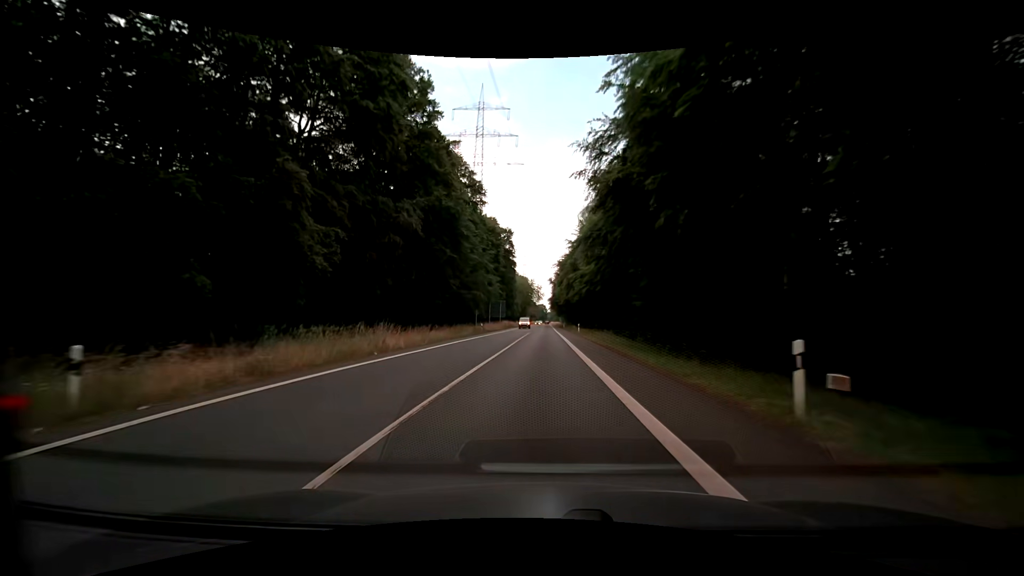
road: secondary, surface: asphalt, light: Day
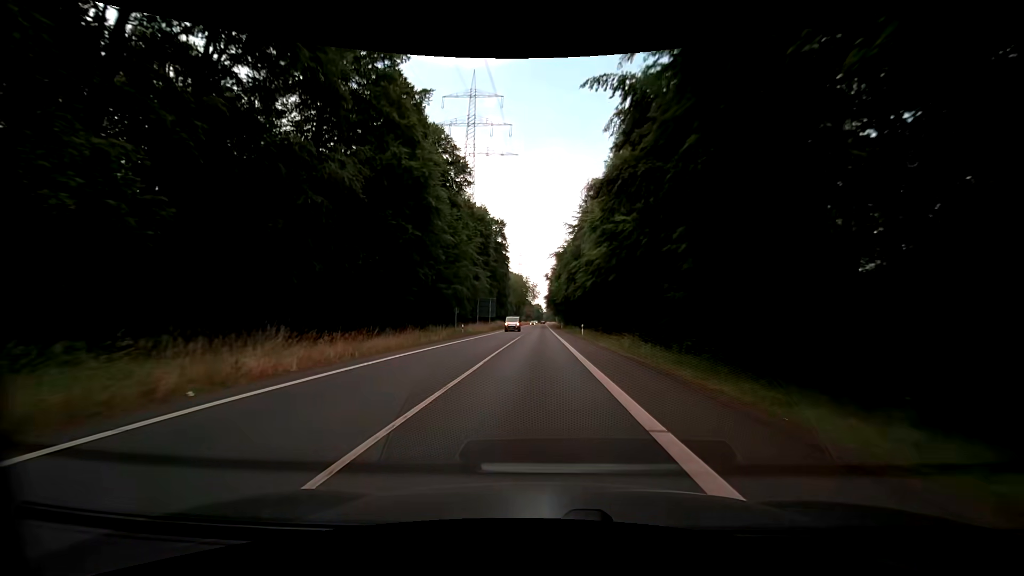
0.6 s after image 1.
(0.0, +11.4) m; 0°
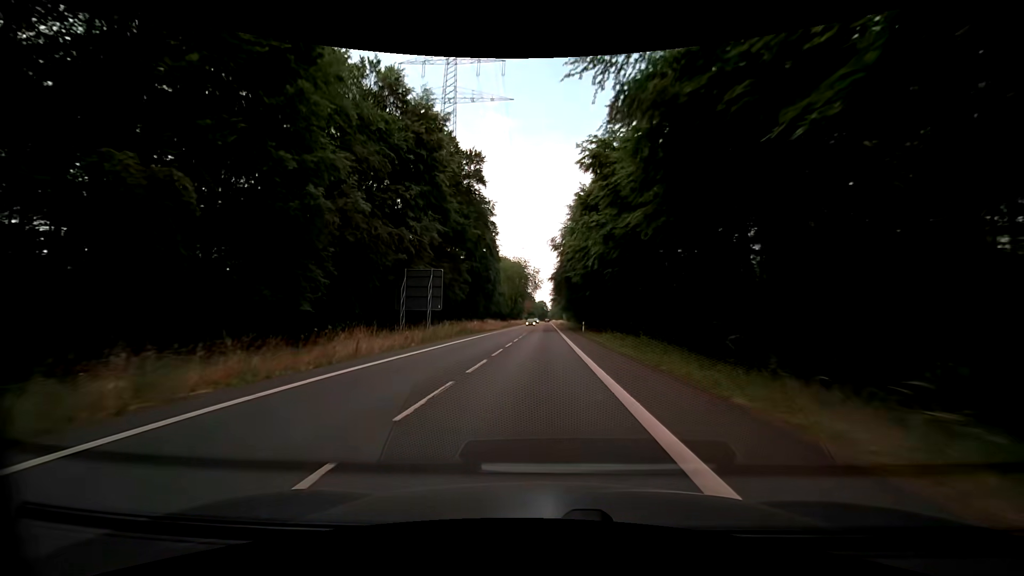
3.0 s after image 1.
(+0.6, +45.3) m; 0°
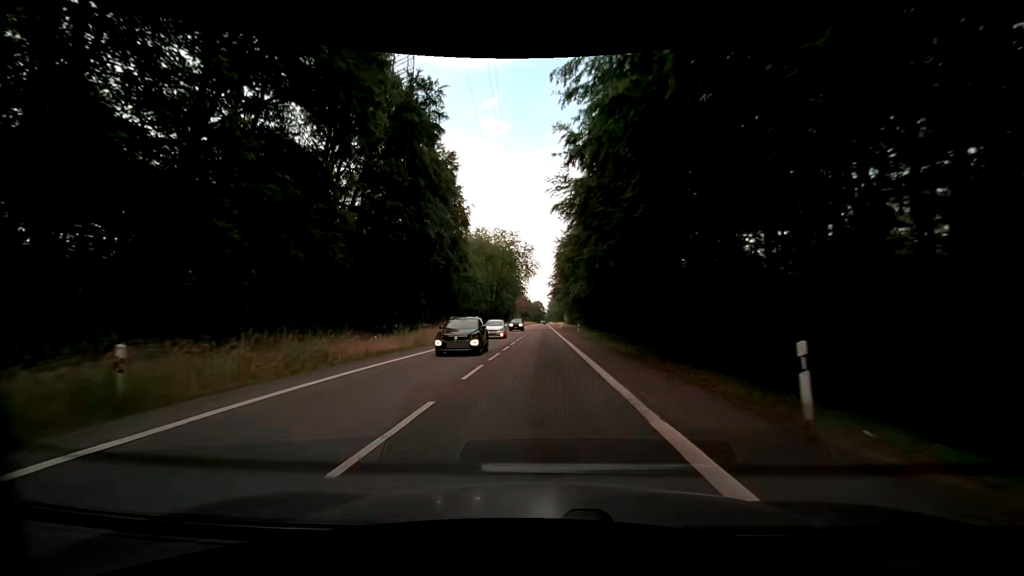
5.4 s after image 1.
(+0.4, +44.2) m; +1°
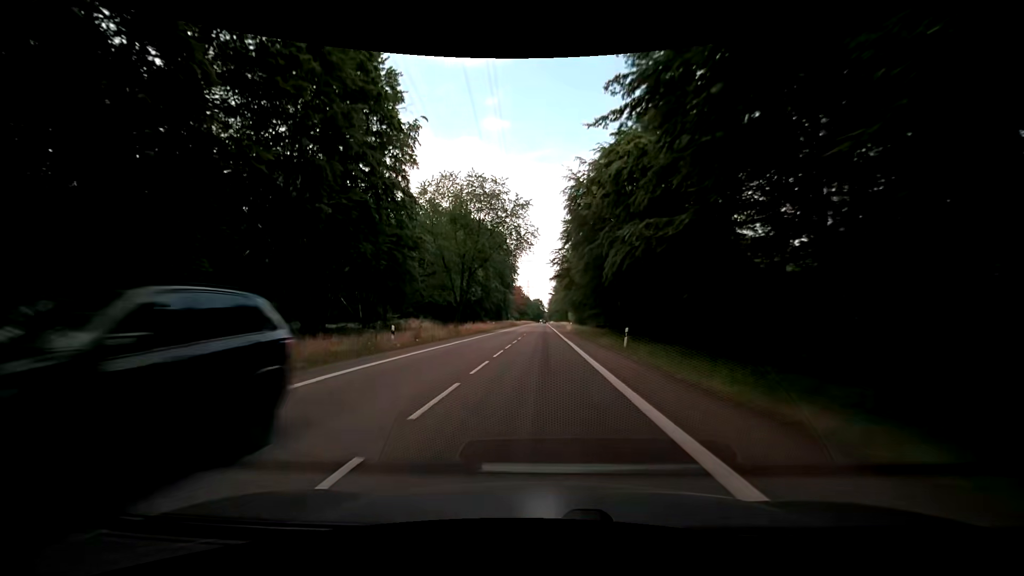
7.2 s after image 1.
(-0.1, +33.2) m; 0°
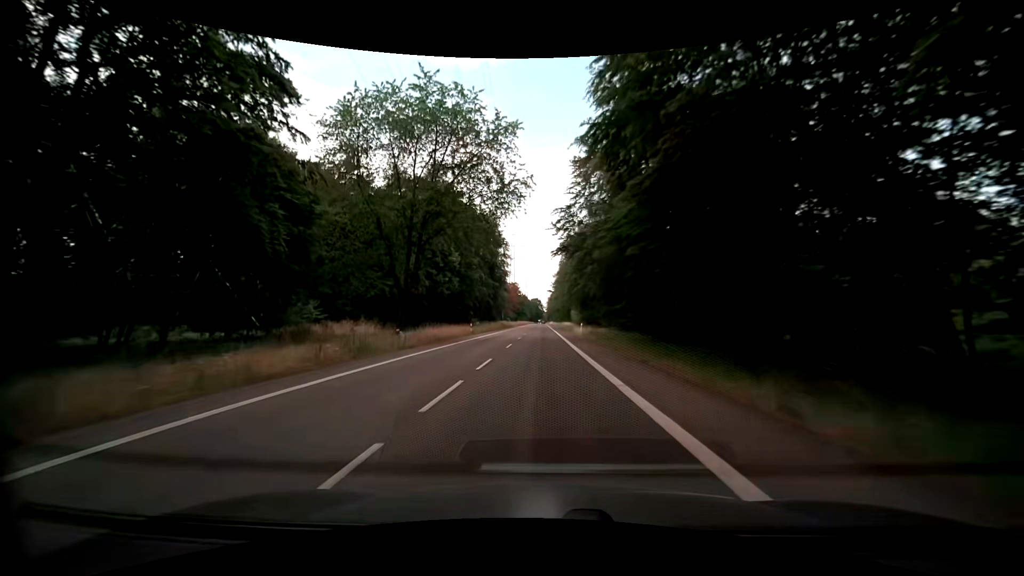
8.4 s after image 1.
(-0.1, +22.2) m; 0°
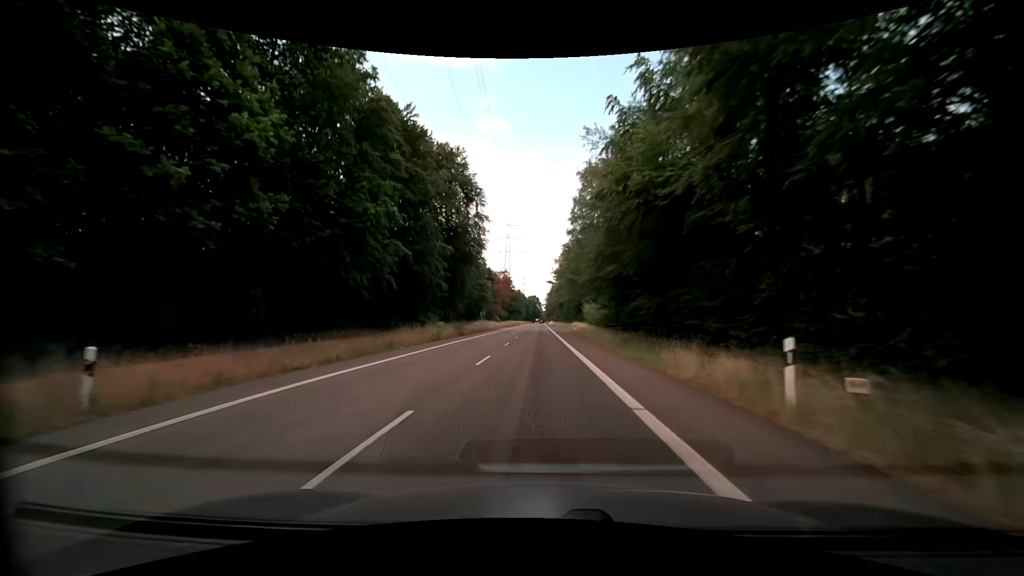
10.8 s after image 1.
(-0.3, +44.4) m; 0°
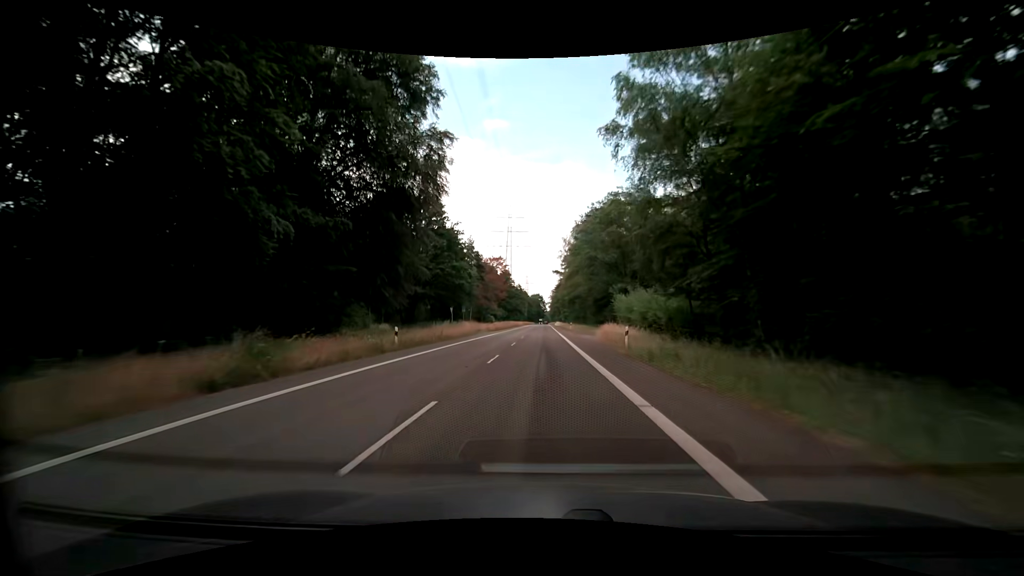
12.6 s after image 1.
(-0.3, +33.3) m; -1°
(0, +10) (0, +20) (0, +30) (0, +40) (0, +50) (0, +60) (+1, +70) (+1, +80) (+1, +90) (+1, +100) m
